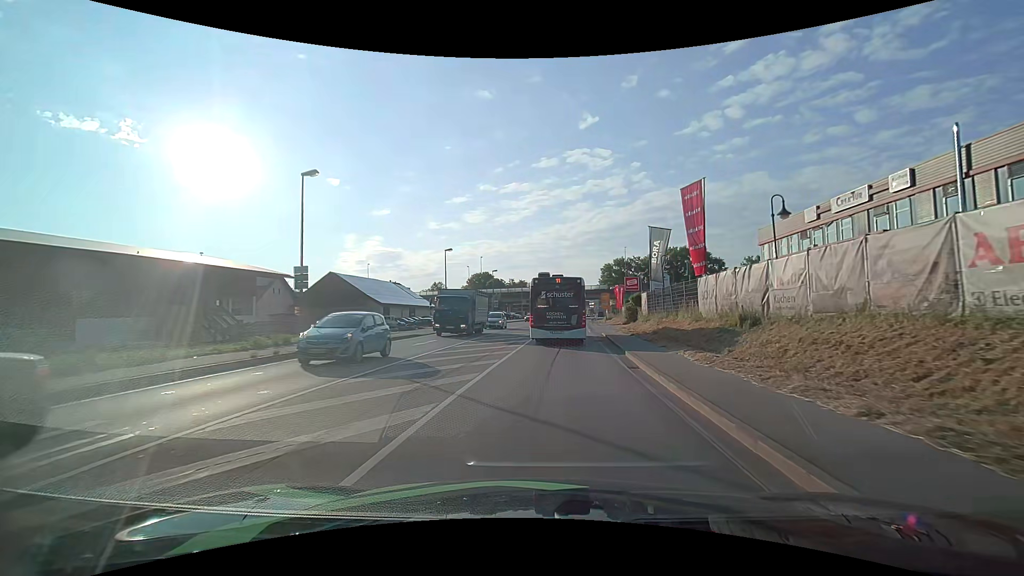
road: primary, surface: asphalt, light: Day
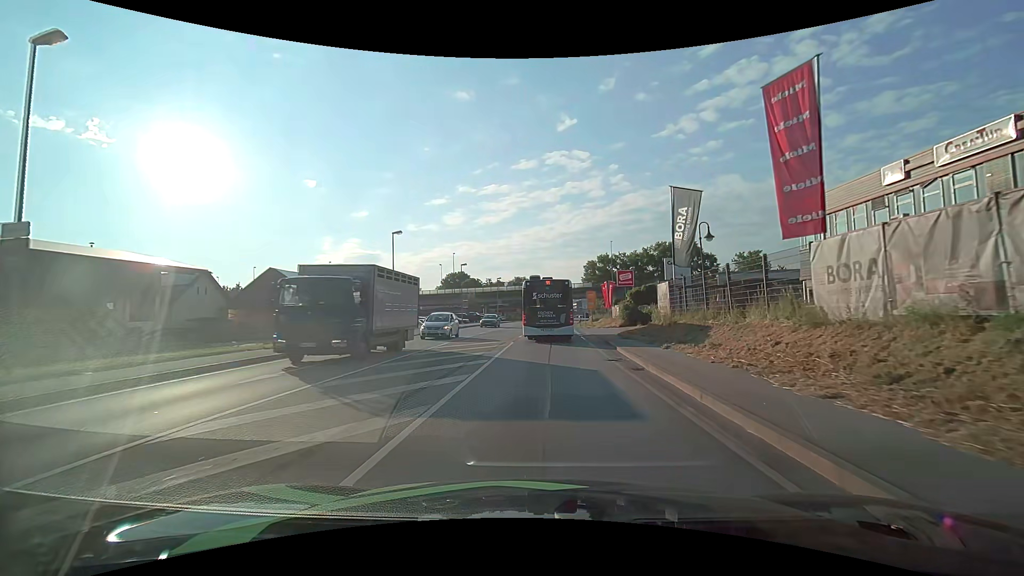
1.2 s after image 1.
(+0.3, +11.9) m; +2°
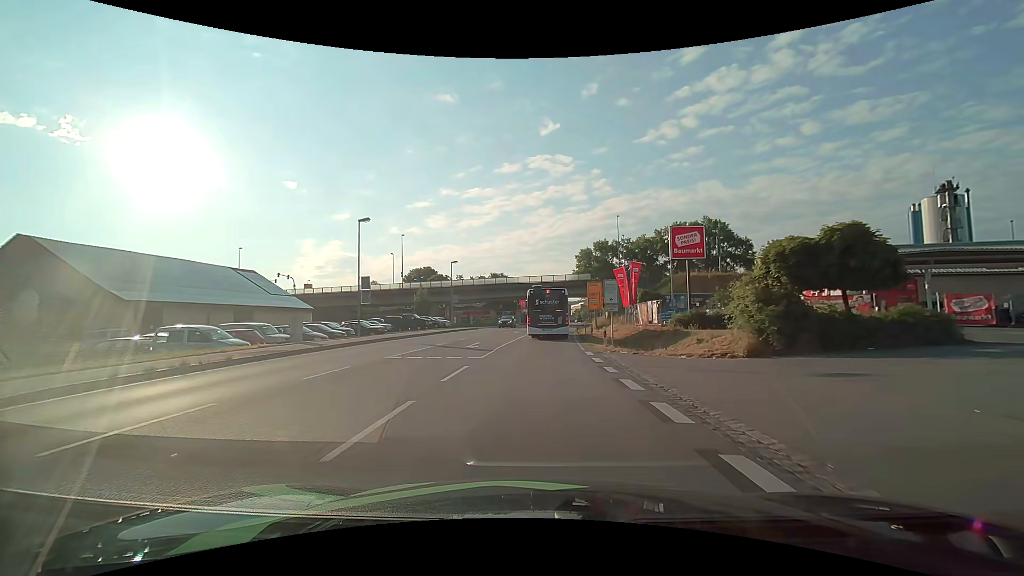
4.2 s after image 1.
(+0.7, +32.2) m; +2°
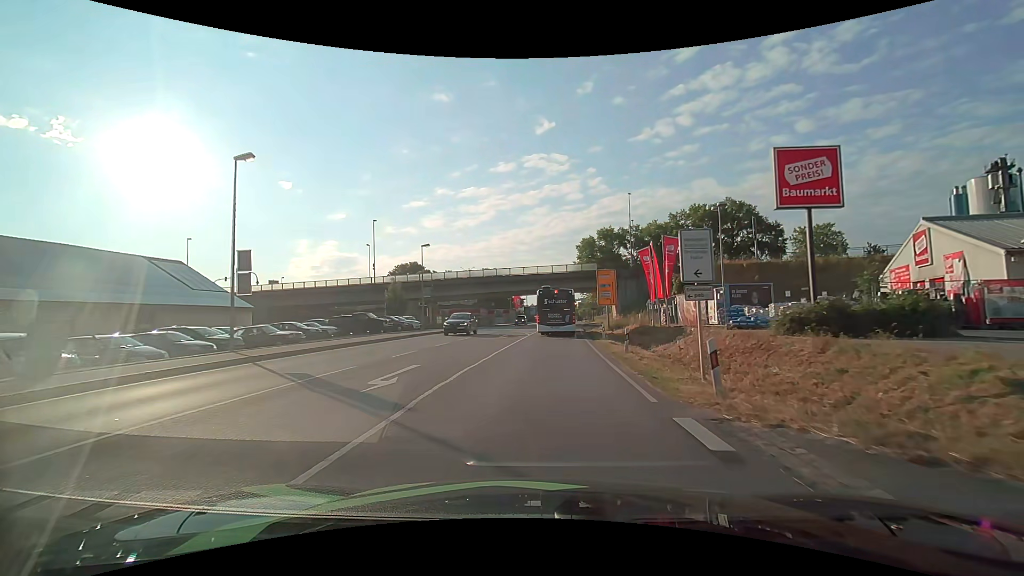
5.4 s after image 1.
(0.0, +13.5) m; 0°
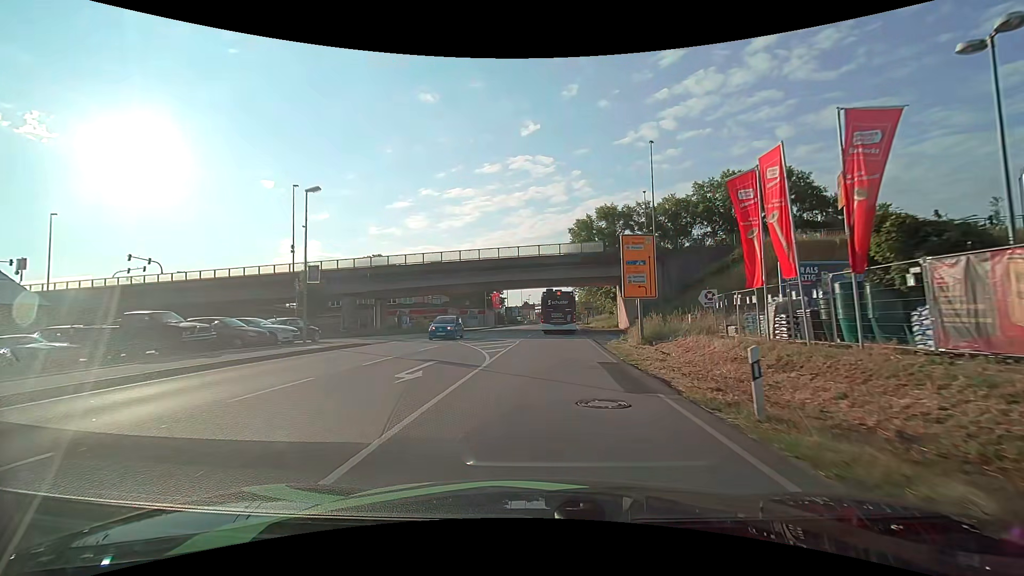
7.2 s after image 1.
(+0.4, +20.9) m; +2°
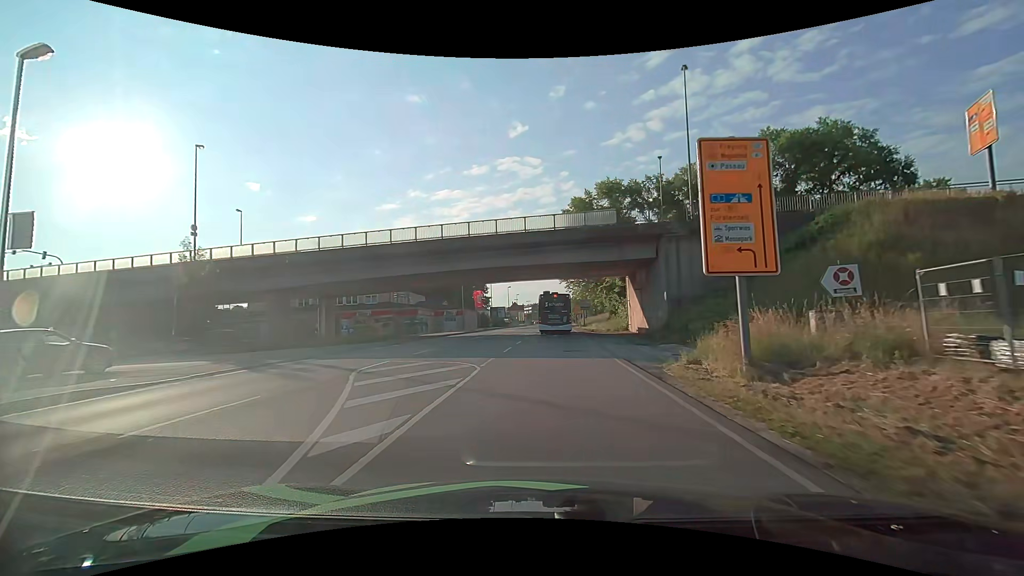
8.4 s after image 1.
(+0.2, +14.1) m; +1°
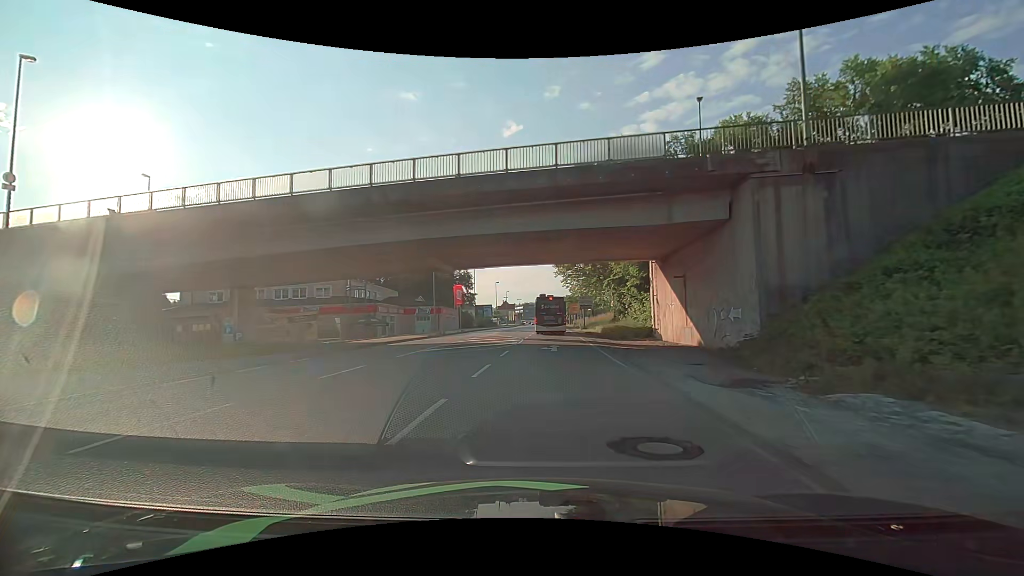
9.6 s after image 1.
(+0.1, +14.0) m; +1°
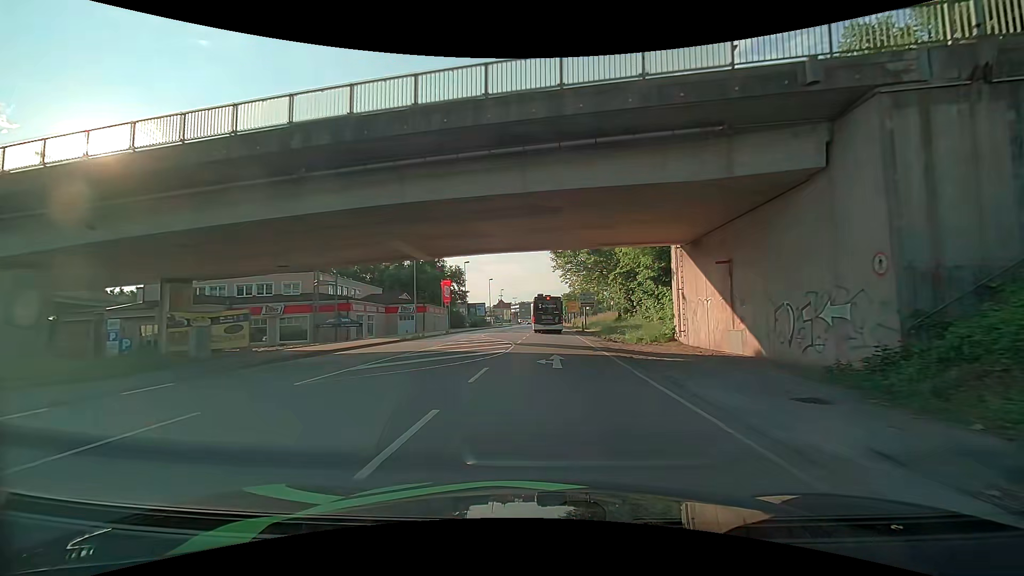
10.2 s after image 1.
(+0.1, +6.9) m; +1°
(0, +10) (0, +20) (0, +30) (0, +40) (-1, +50) (-2, +60) (-2, +70) (-2, +80) (-2, +90) (-2, +100) m
